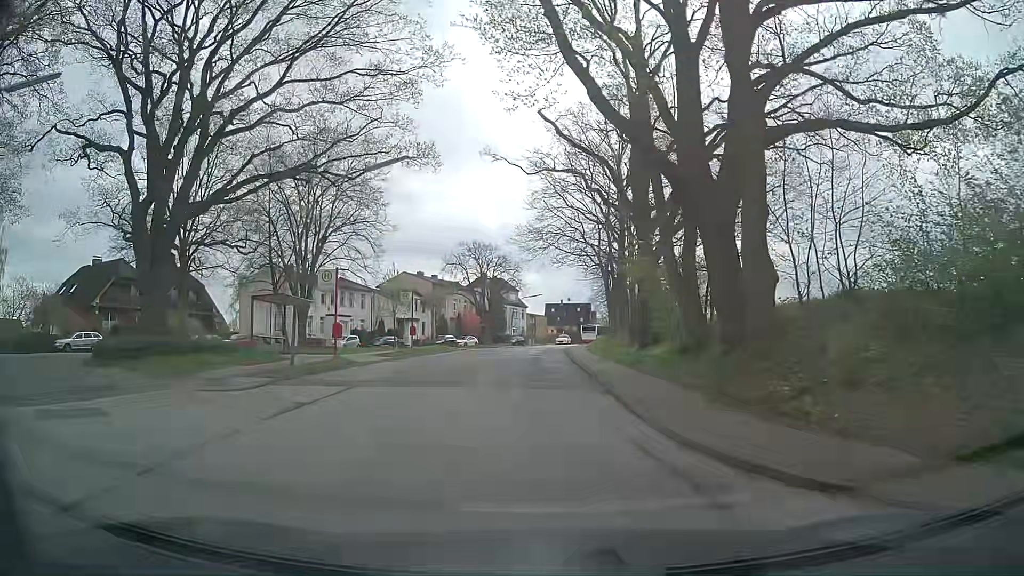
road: tertiary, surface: asphalt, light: Day
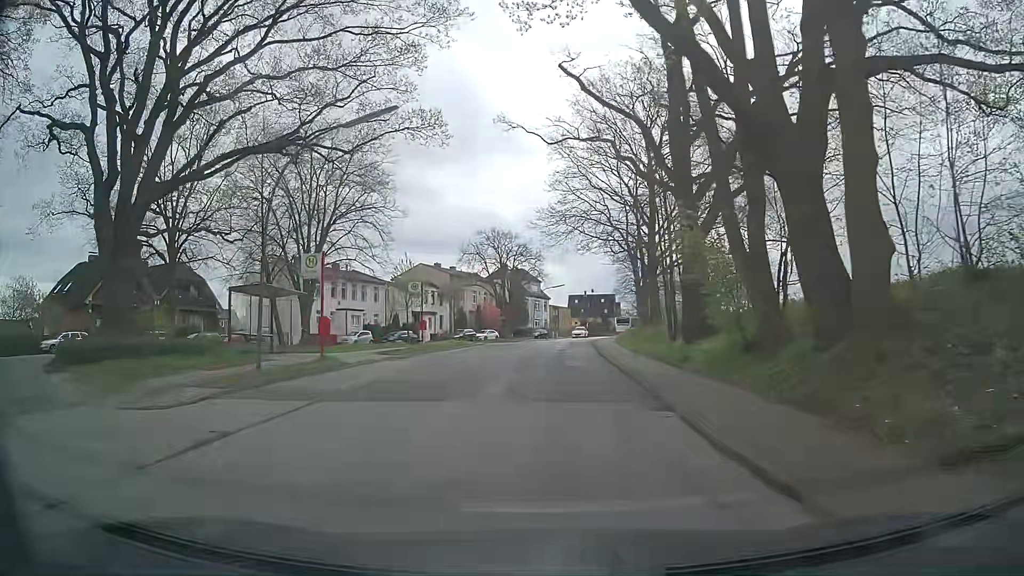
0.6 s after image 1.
(-0.1, +4.3) m; -1°
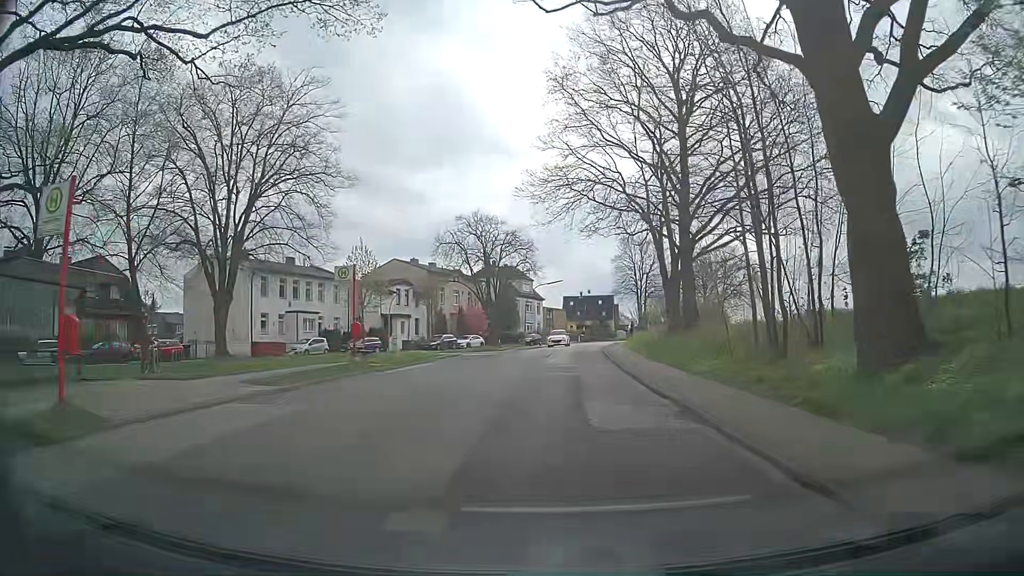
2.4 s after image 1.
(-0.2, +12.9) m; +1°
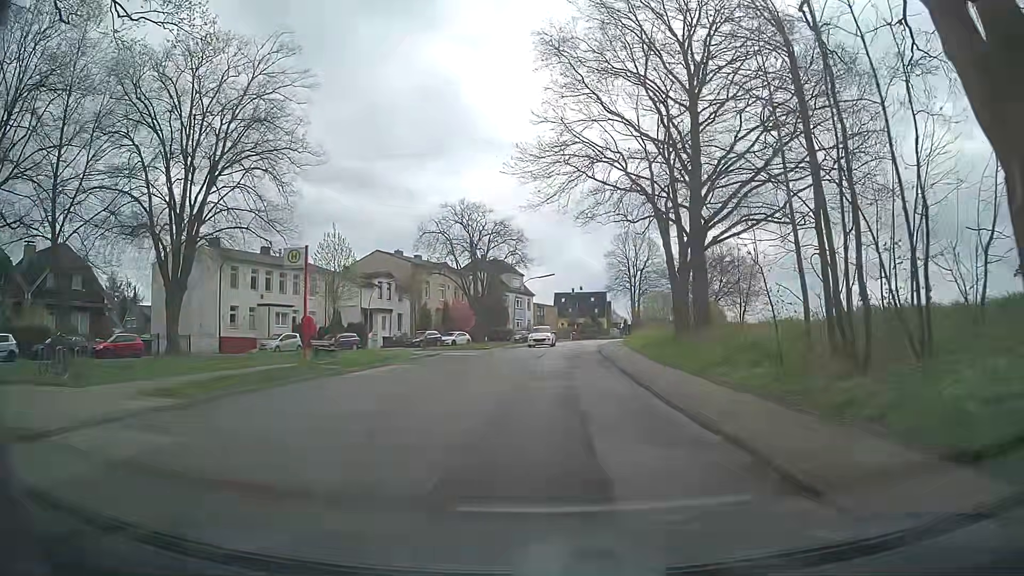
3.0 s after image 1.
(0.0, +4.4) m; -1°
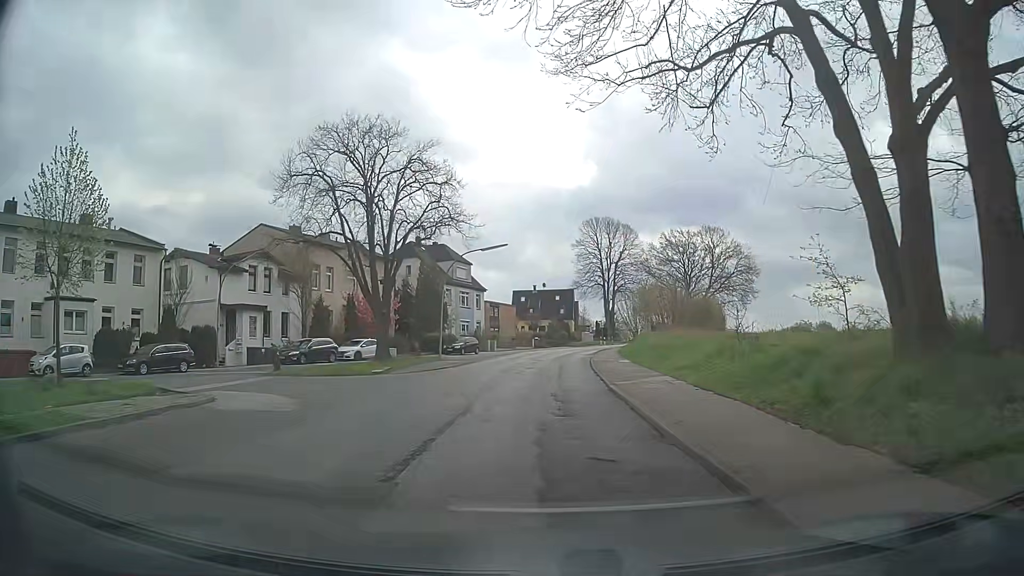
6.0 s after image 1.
(+0.9, +23.2) m; +4°
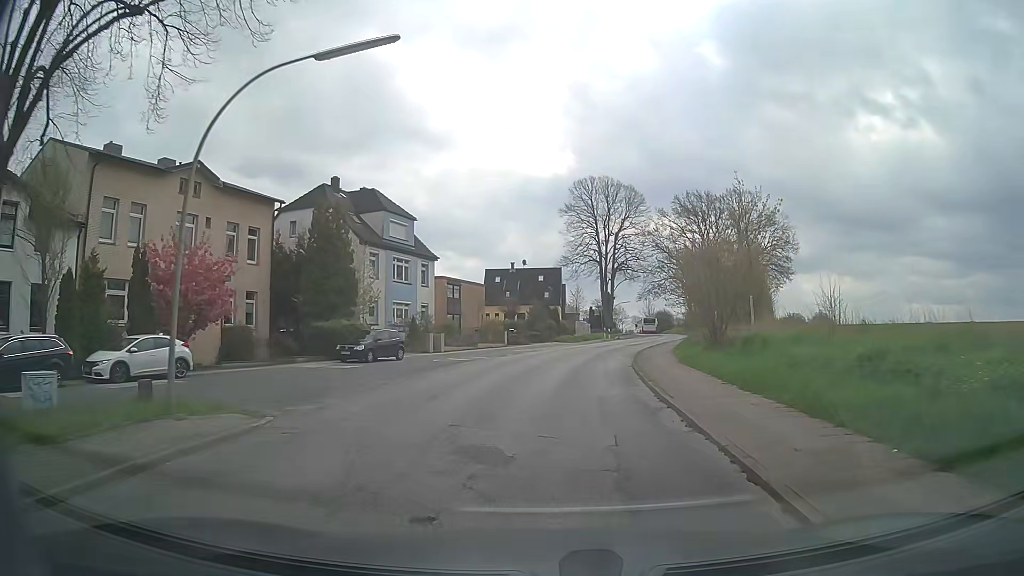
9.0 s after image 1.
(+0.5, +25.9) m; +2°
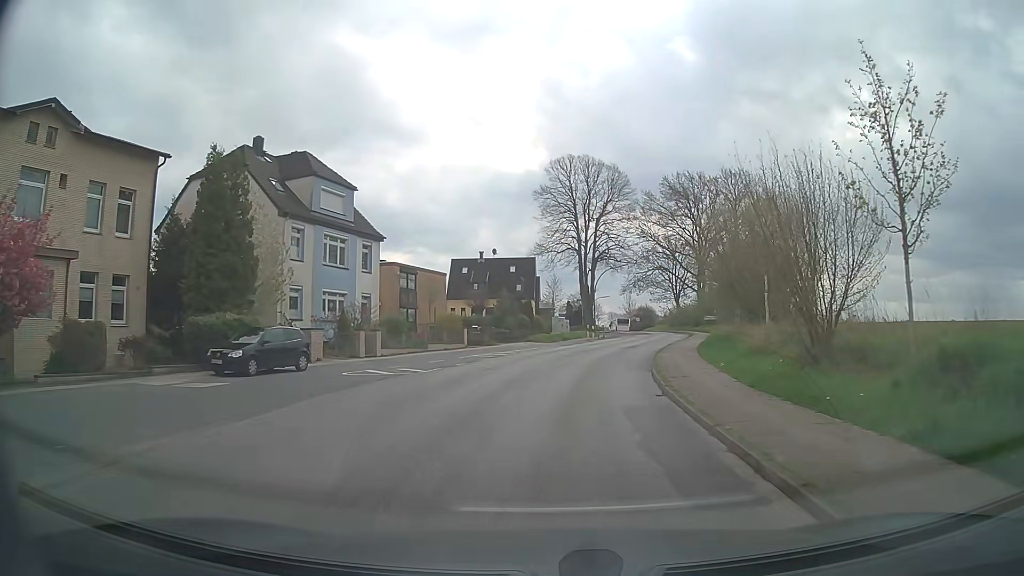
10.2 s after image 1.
(+0.2, +10.2) m; +2°
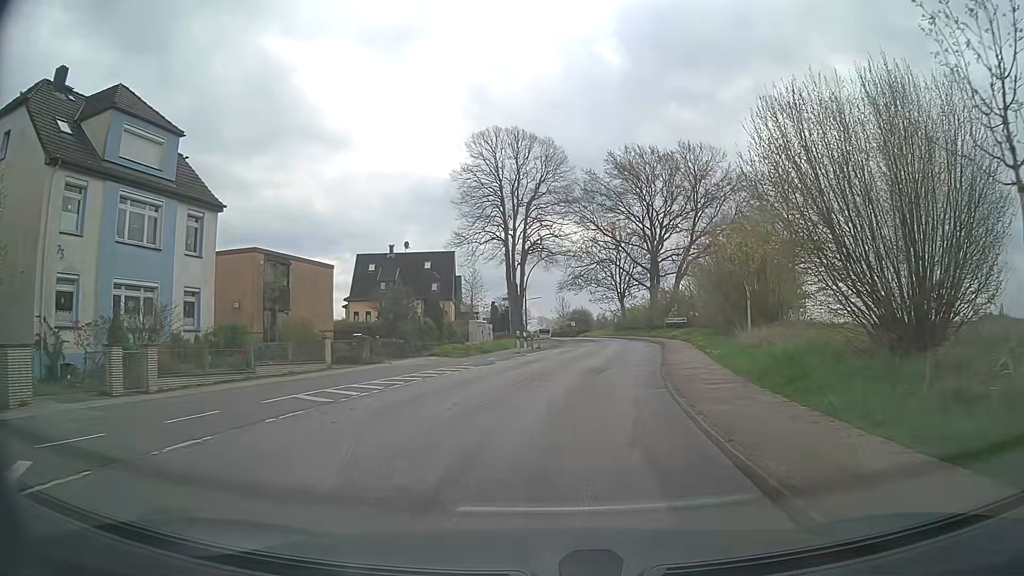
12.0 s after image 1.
(+0.8, +14.4) m; +6°
(0, +10) (+2, +20) (+4, +30) (+5, +40) (+6, +50) (+6, +60) (+6, +70) (+5, +80) (+4, +90) (+4, +99) m
